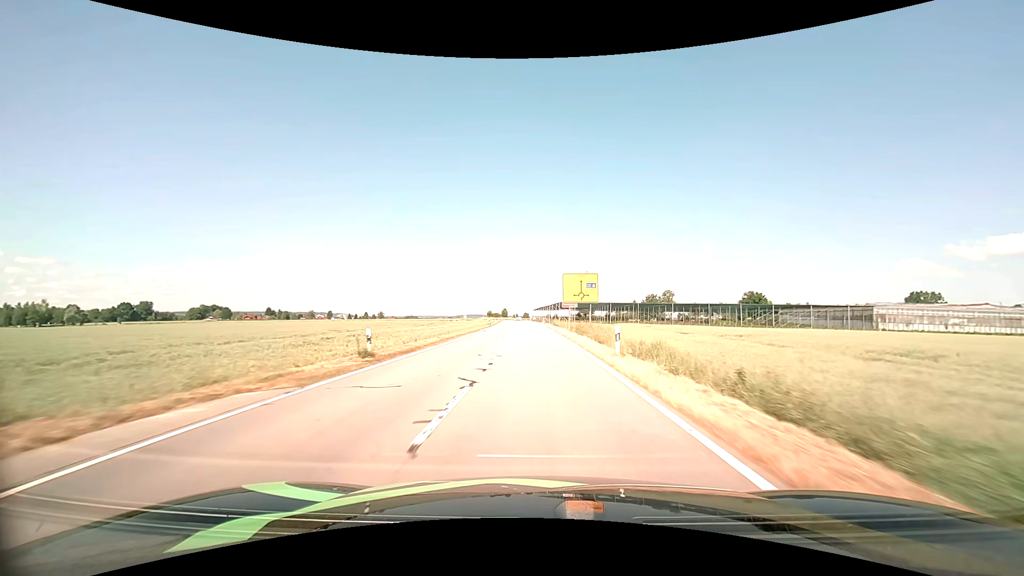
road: tertiary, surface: asphalt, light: Day
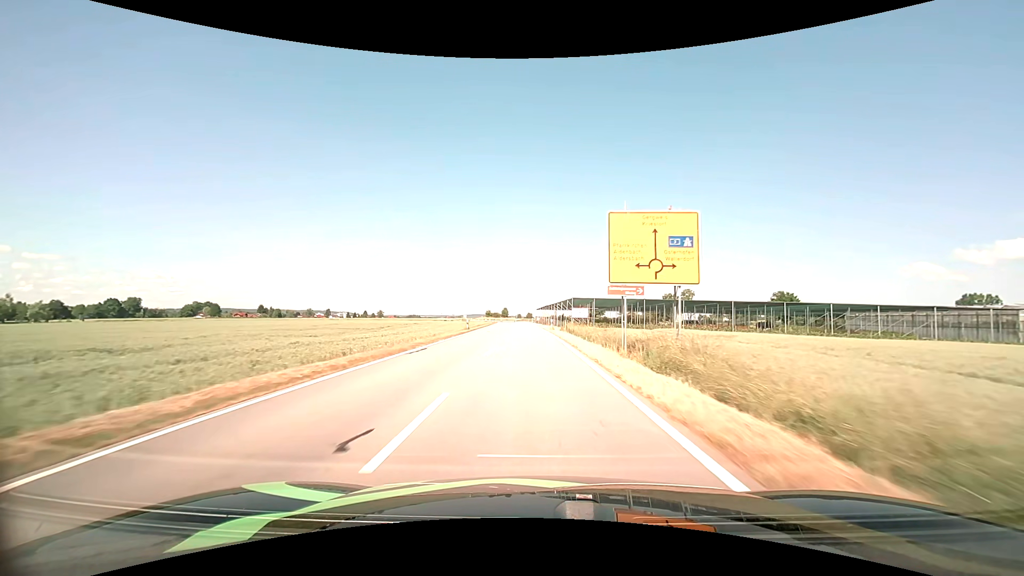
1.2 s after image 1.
(-0.1, +25.6) m; 0°
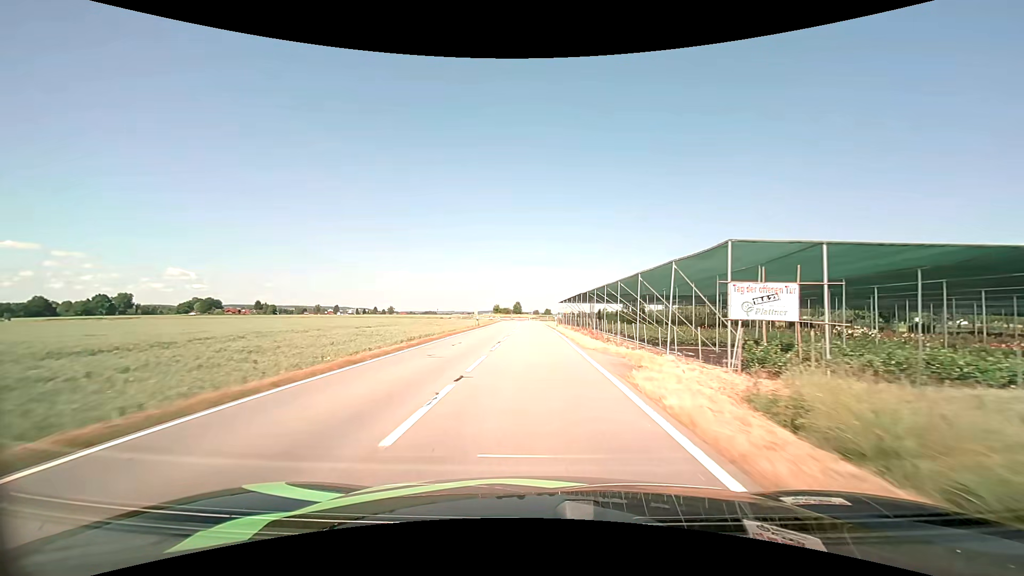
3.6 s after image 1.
(-0.9, +48.8) m; -2°
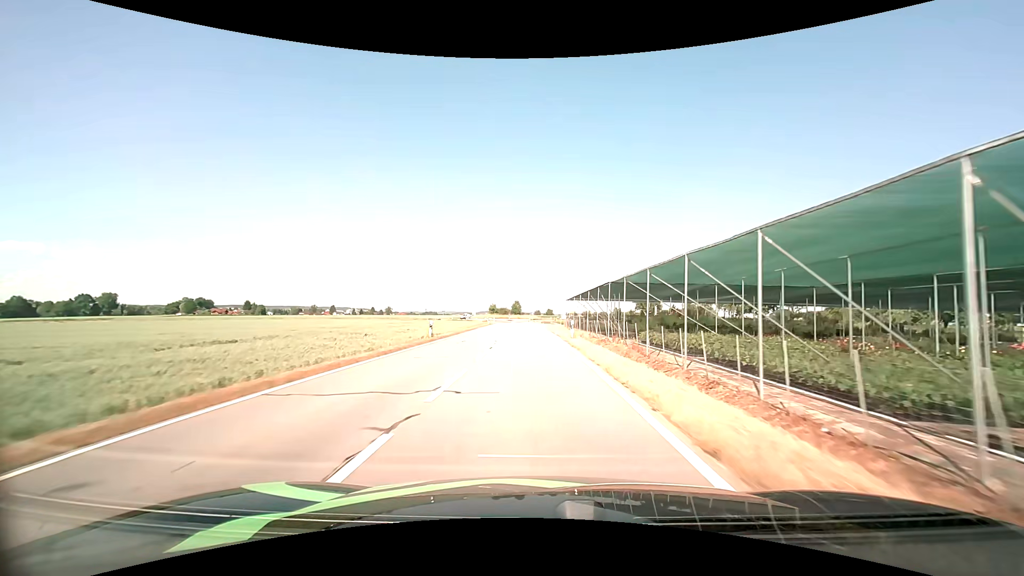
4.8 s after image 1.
(0.0, +21.9) m; 0°
